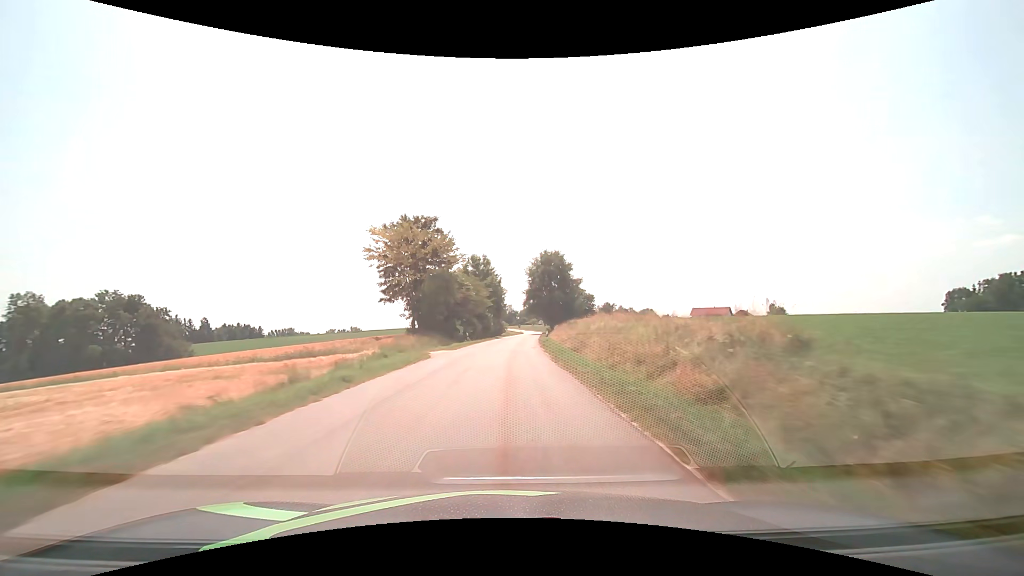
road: tertiary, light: Day
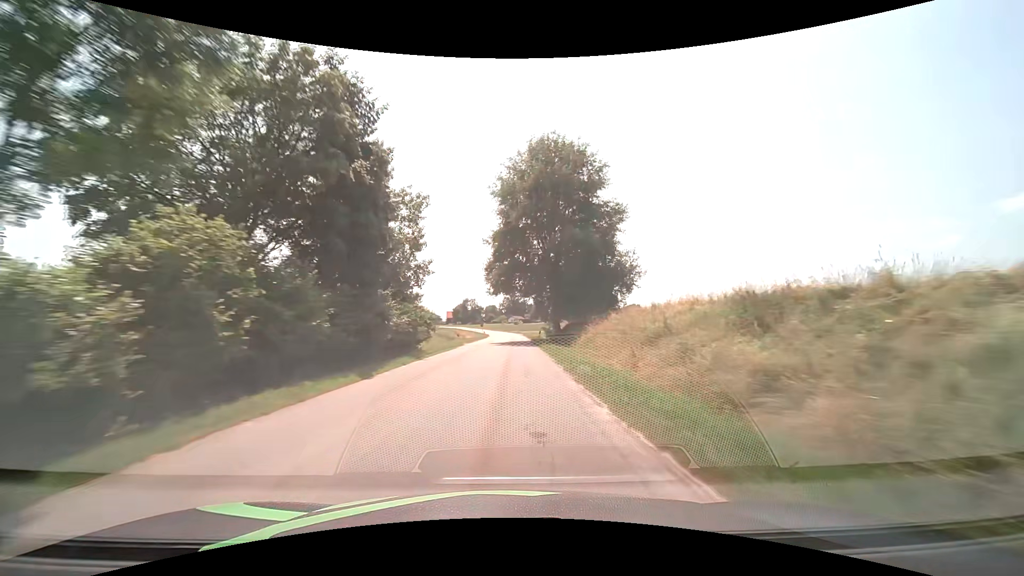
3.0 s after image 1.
(+2.5, +64.5) m; +4°
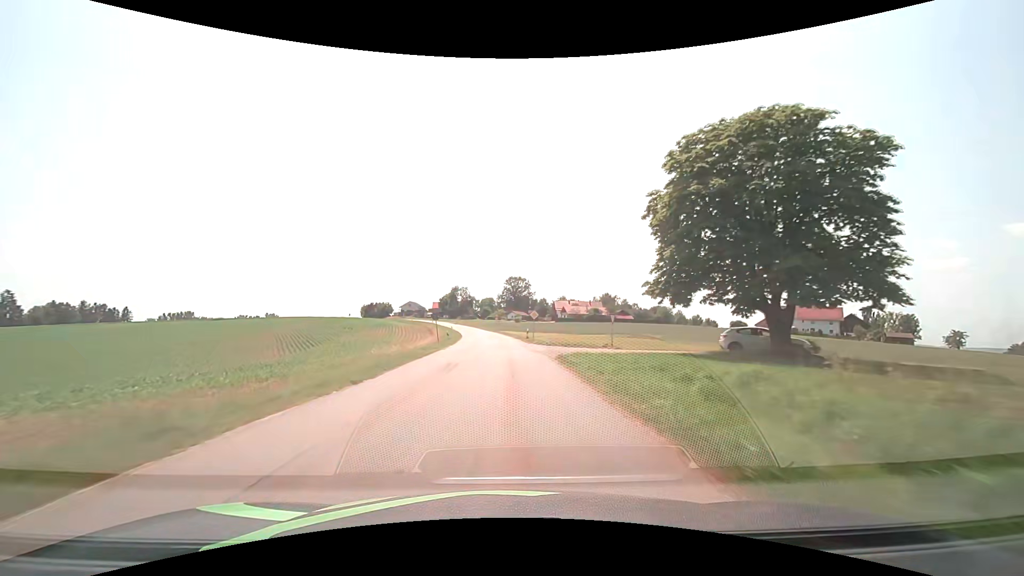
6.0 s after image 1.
(+0.5, +59.5) m; 0°
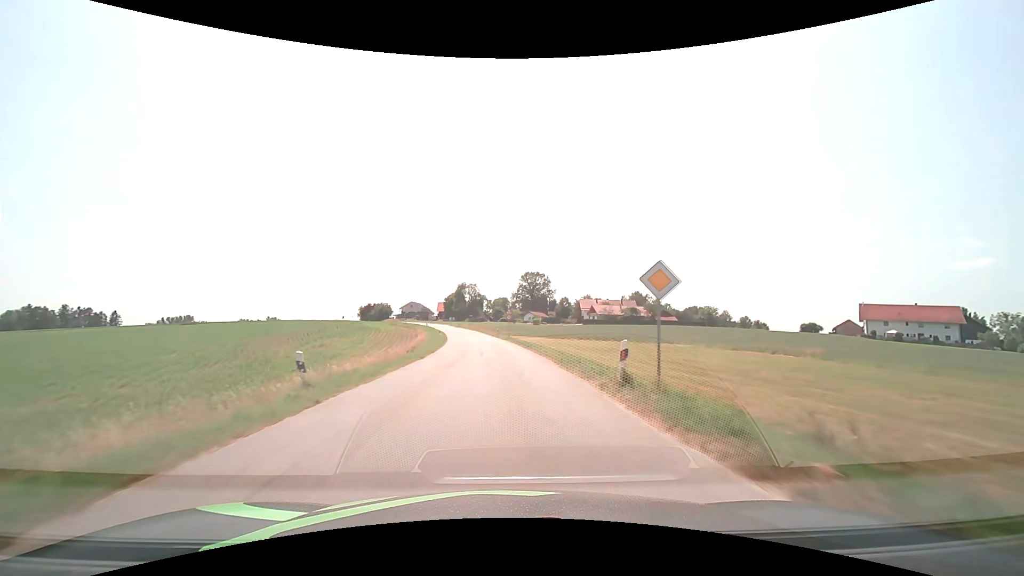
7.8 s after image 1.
(-0.5, +33.6) m; -2°
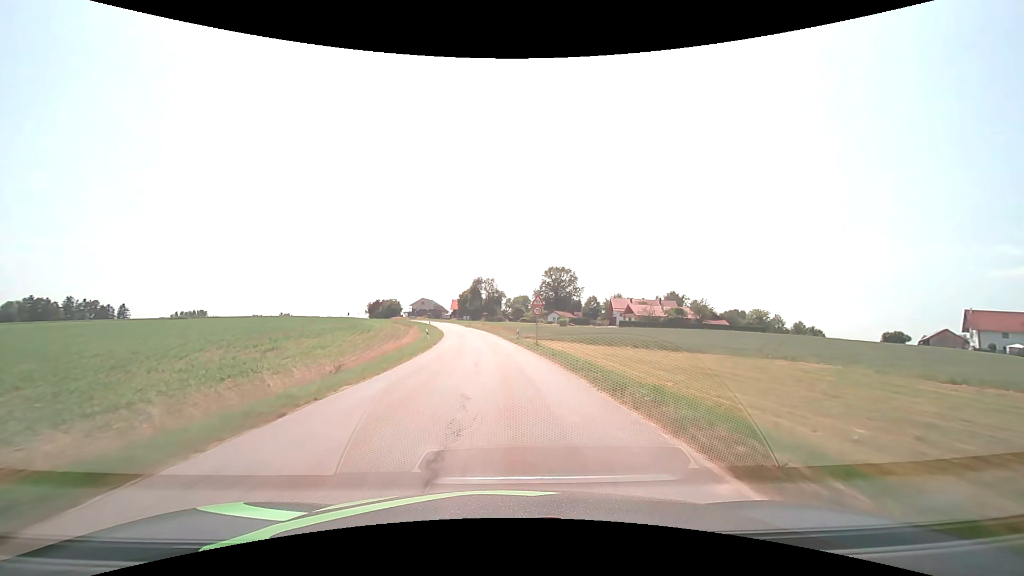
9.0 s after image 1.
(-0.5, +22.0) m; -2°
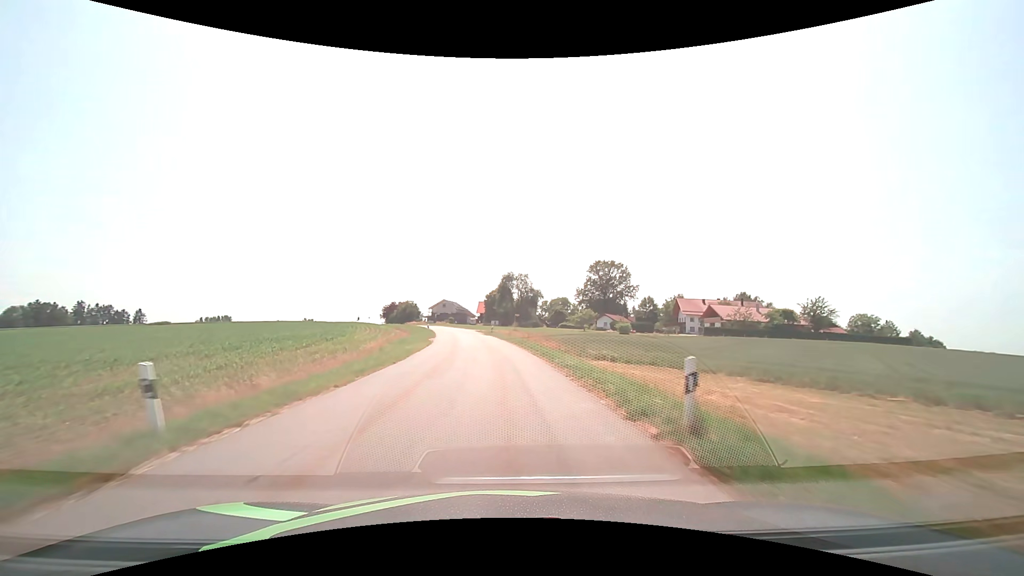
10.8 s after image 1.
(-1.1, +32.5) m; -4°
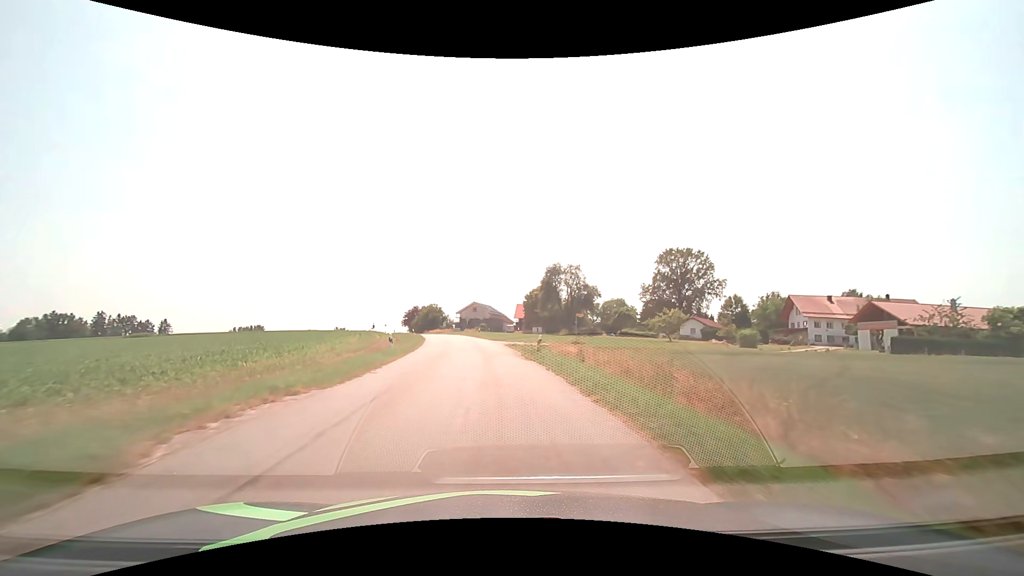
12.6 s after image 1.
(-1.3, +32.1) m; -5°
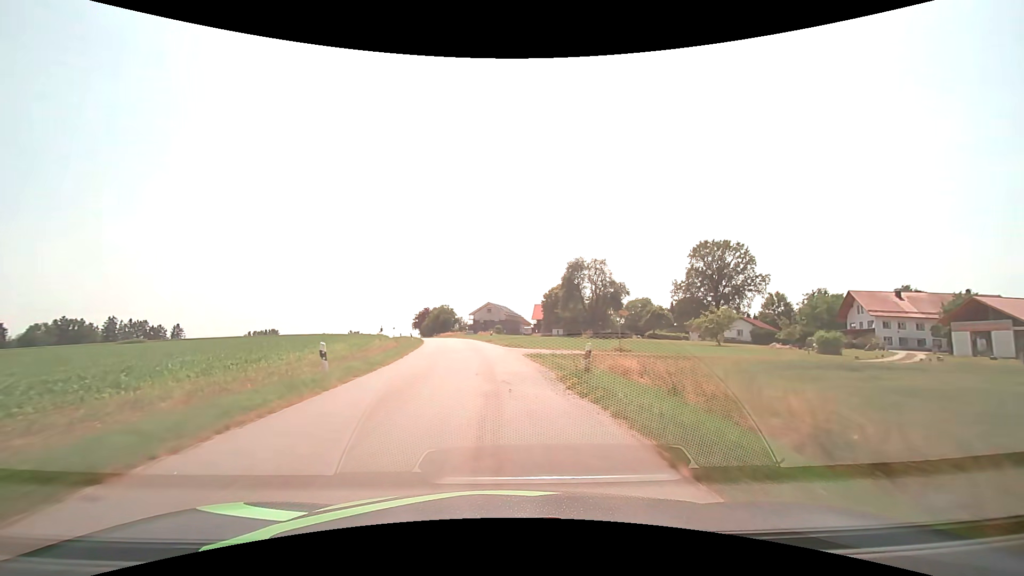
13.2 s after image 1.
(-0.2, +10.6) m; -2°
(0, +10) (-1, +20) (-1, +30) (-3, +40) (-4, +50) (-6, +60) (-9, +69) (-11, +79) (-14, +89) (-16, +98) m
